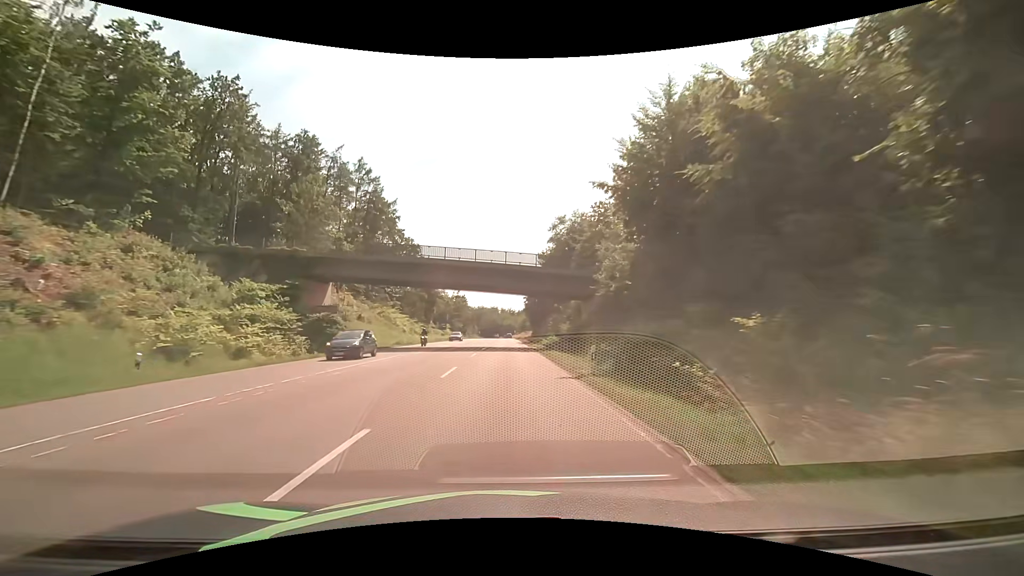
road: secondary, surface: asphalt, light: Day
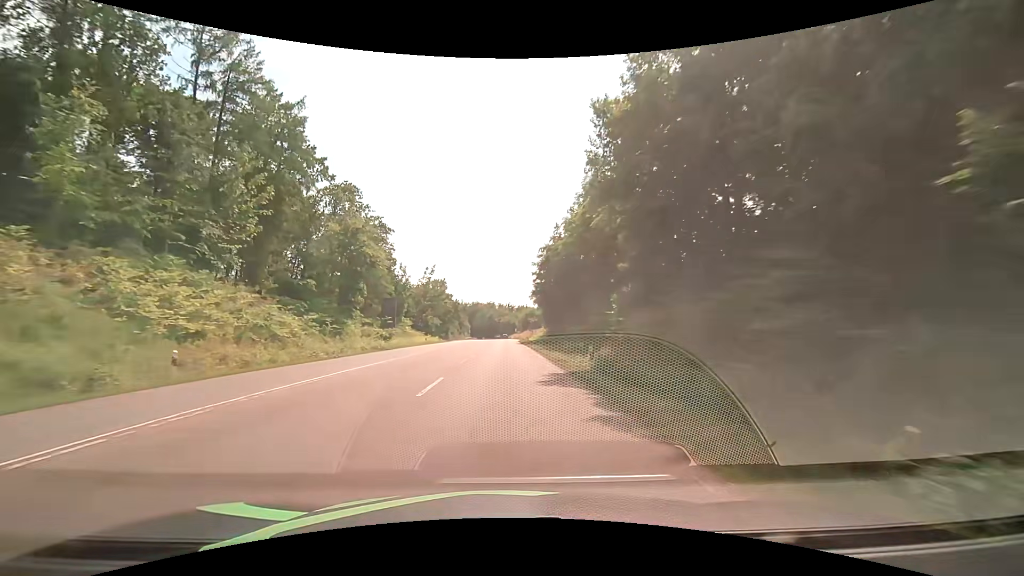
(0.0, +50.3) m; 0°
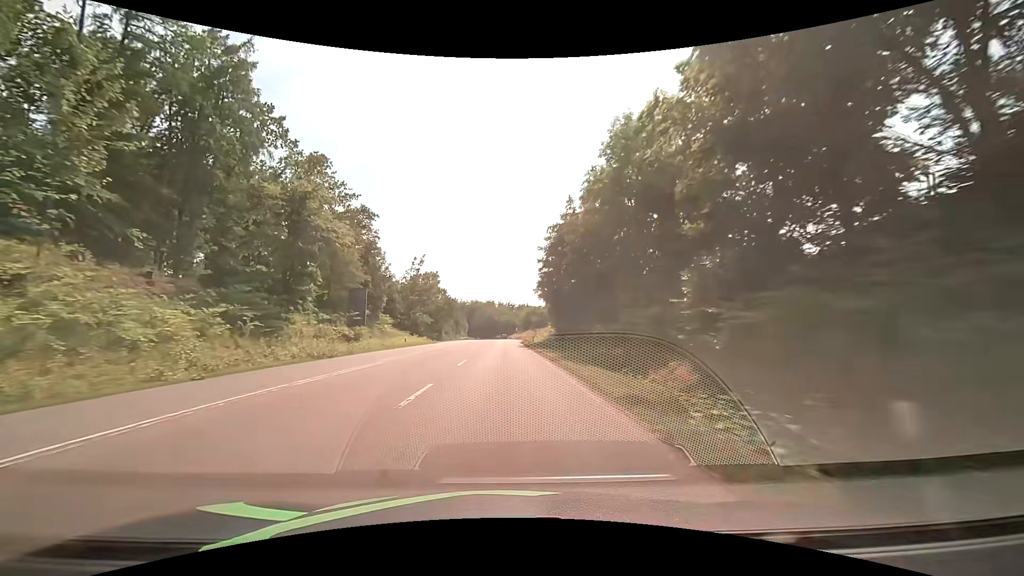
(0.0, +13.3) m; 0°
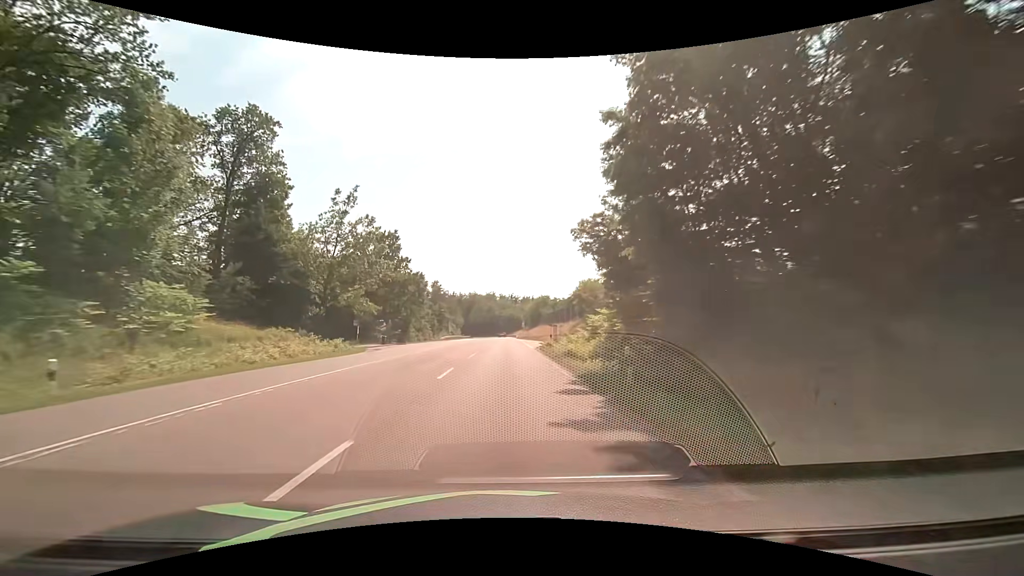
(-0.2, +41.4) m; -1°
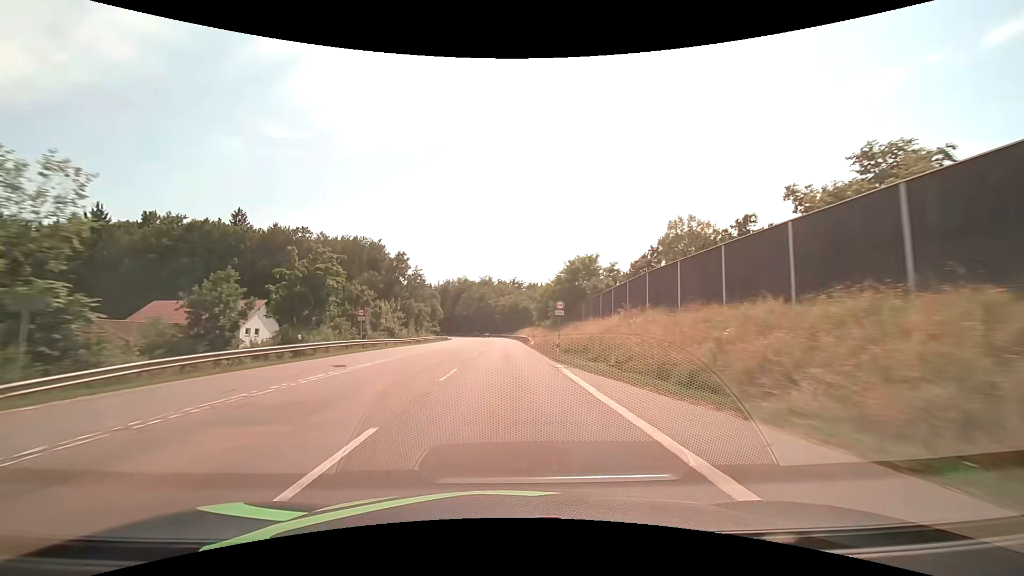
(+0.4, +74.0) m; 0°
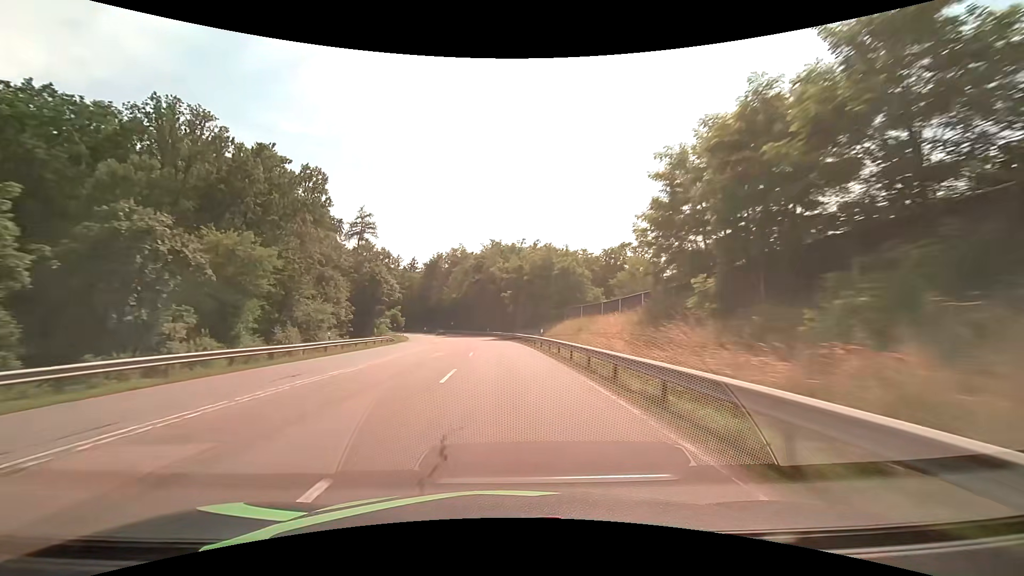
(-0.5, +75.2) m; -2°
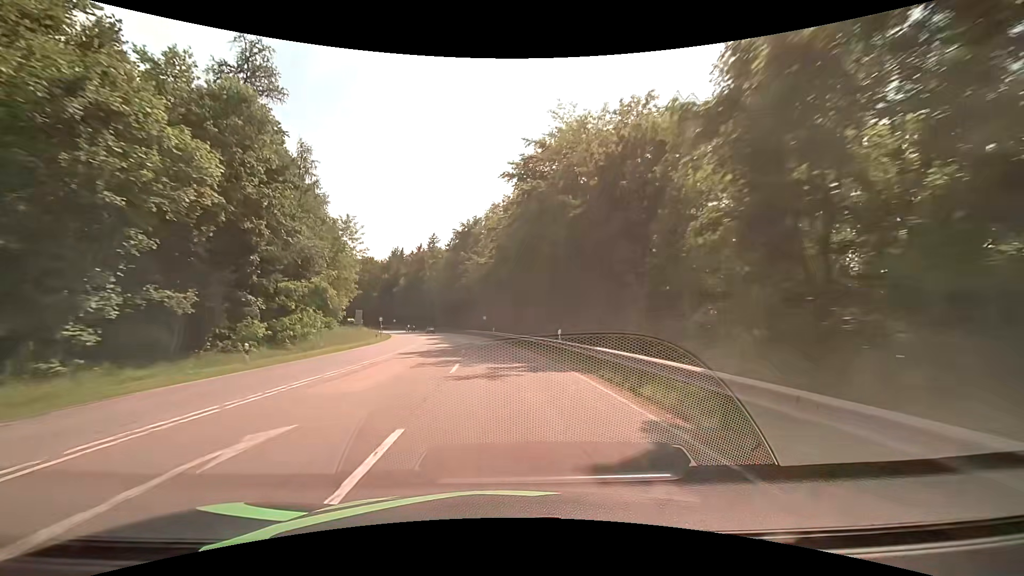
(-2.8, +57.9) m; -7°
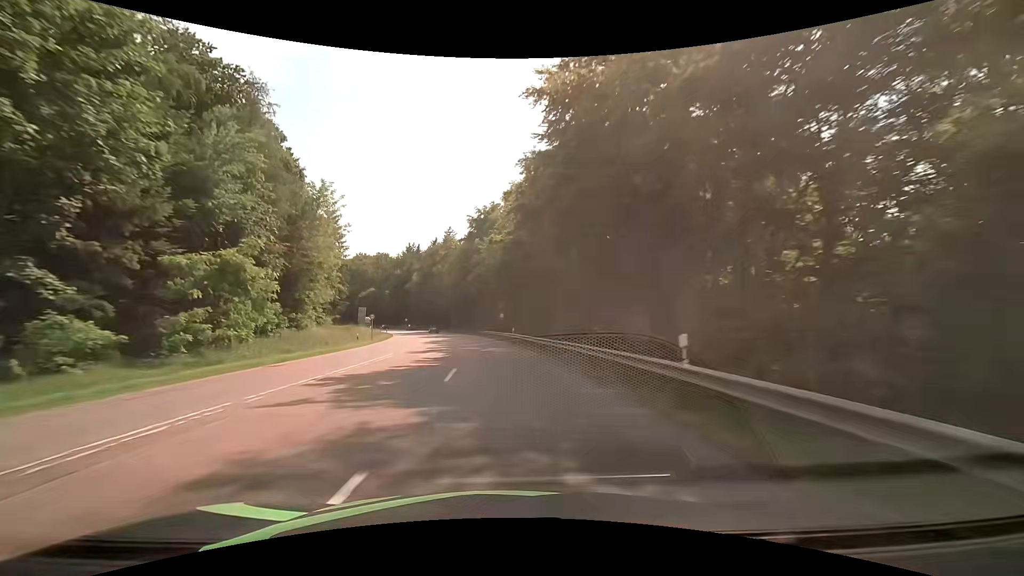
(-0.2, +14.3) m; -2°
(0, +10) (-1, +20) (-1, +30) (-2, +40) (-3, +50) (-5, +60) (-6, +70) (-8, +79) (-11, +89) (-13, +99) m
